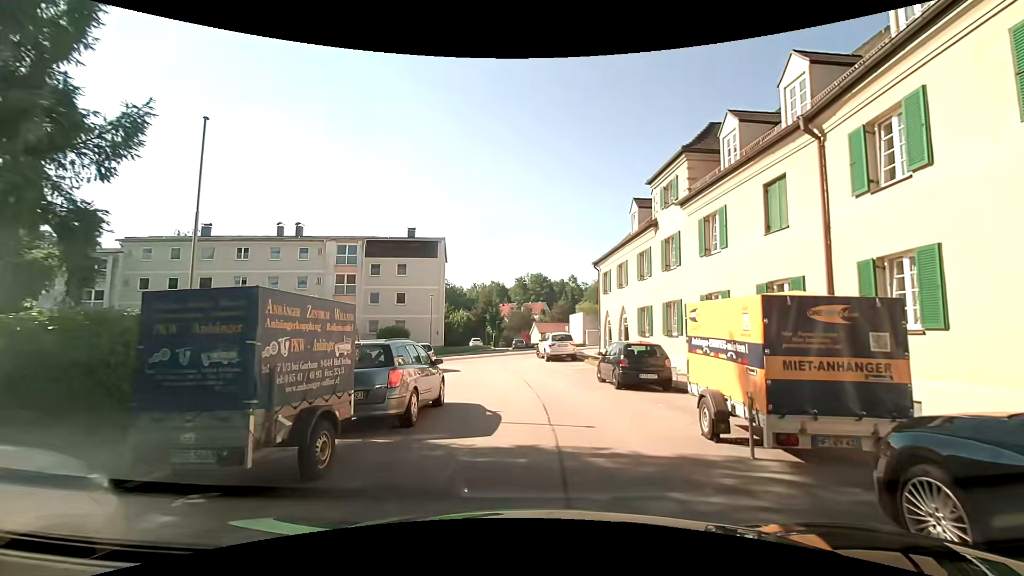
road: tertiary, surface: asphalt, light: Day
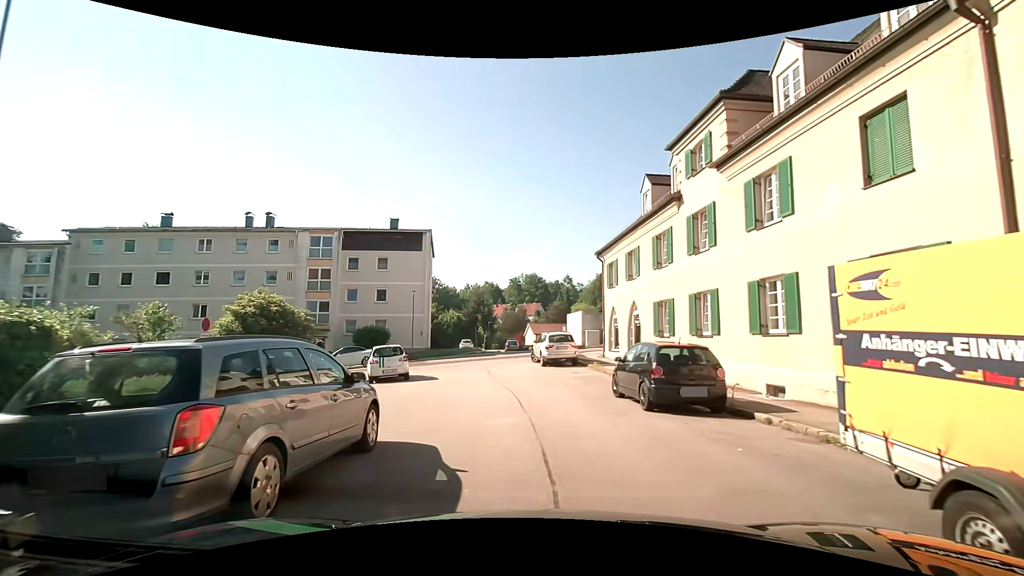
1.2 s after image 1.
(0.0, +4.5) m; +2°
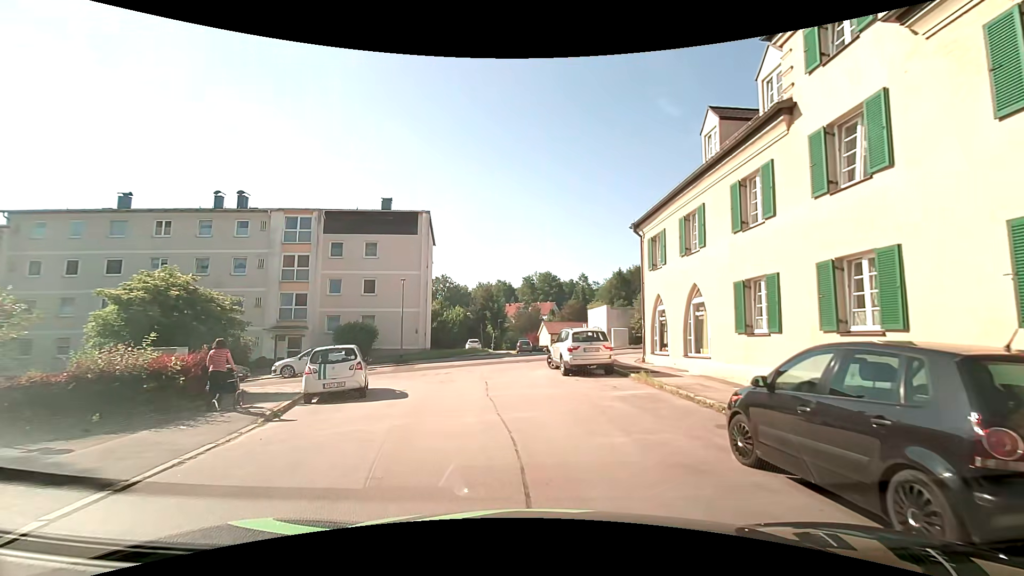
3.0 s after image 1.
(-0.2, +6.9) m; -2°
